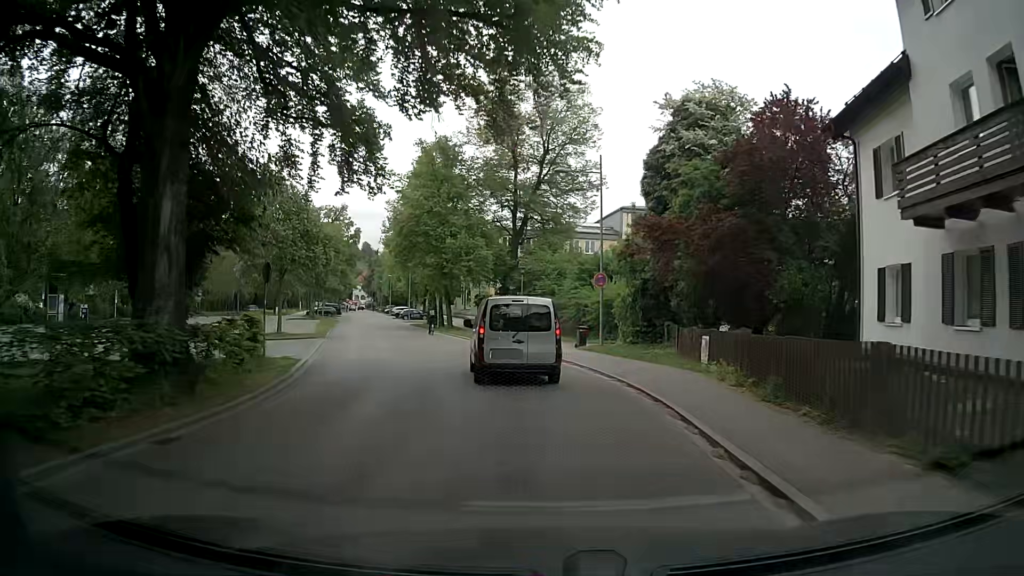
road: residential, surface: asphalt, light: Day
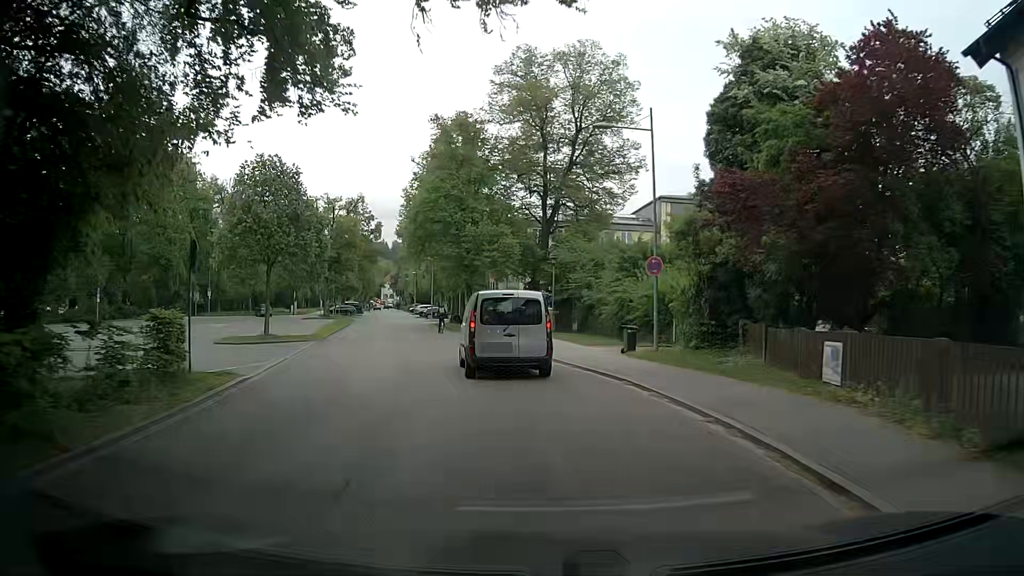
(0.0, +6.2) m; -1°
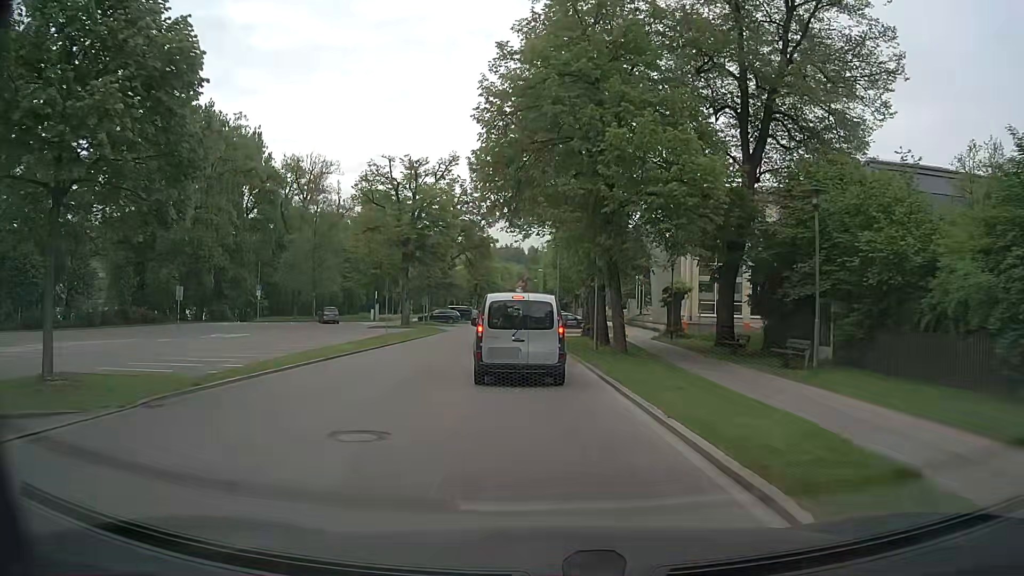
(-2.4, +23.3) m; -12°
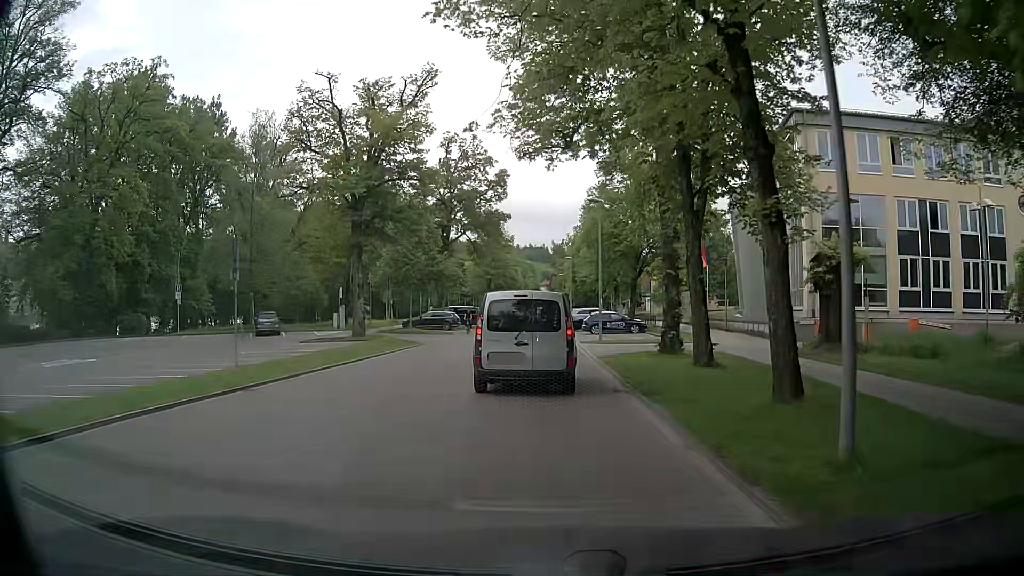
(-0.5, +20.7) m; -2°
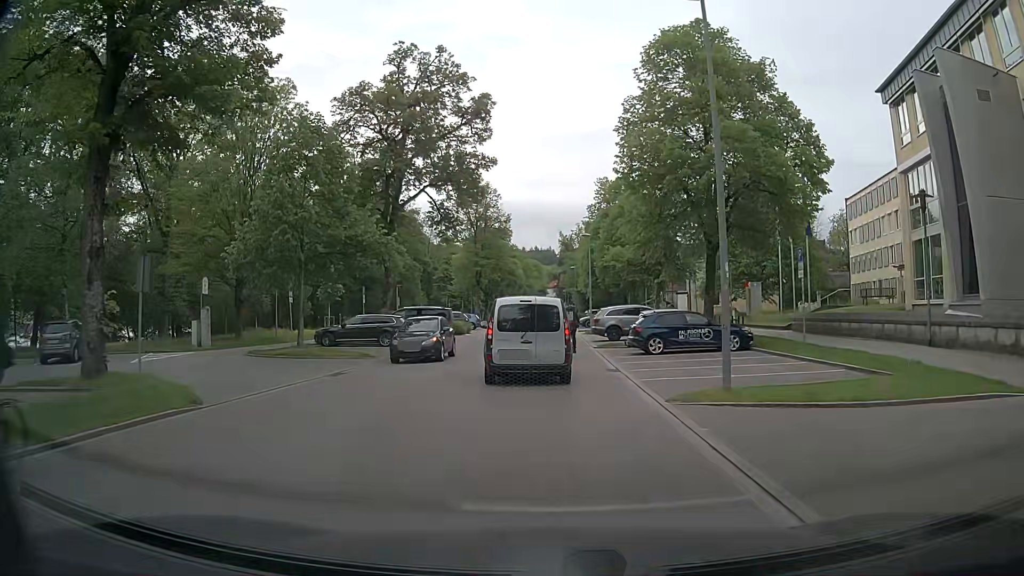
(-0.2, +22.6) m; 0°
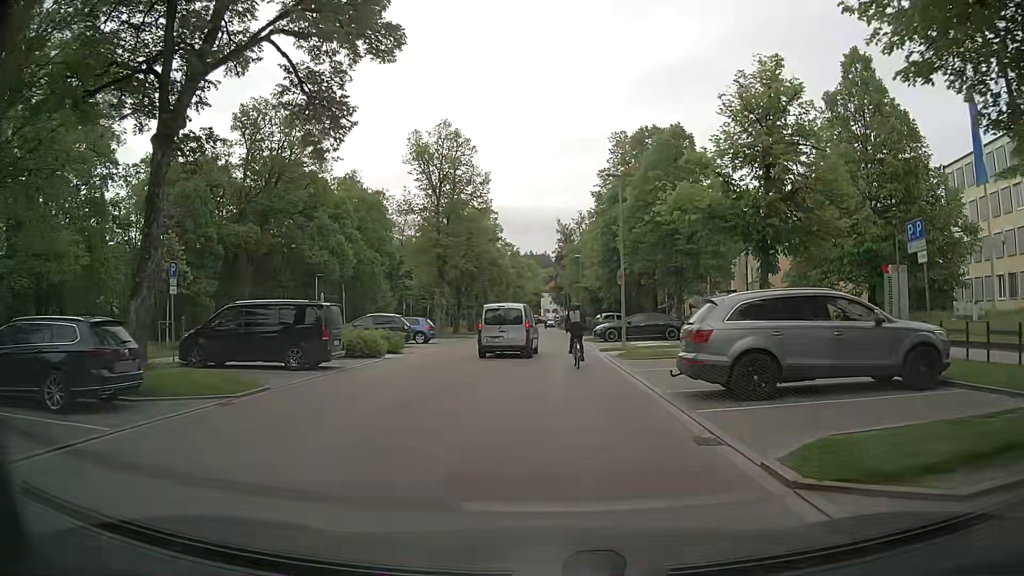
(-0.4, +23.0) m; 0°
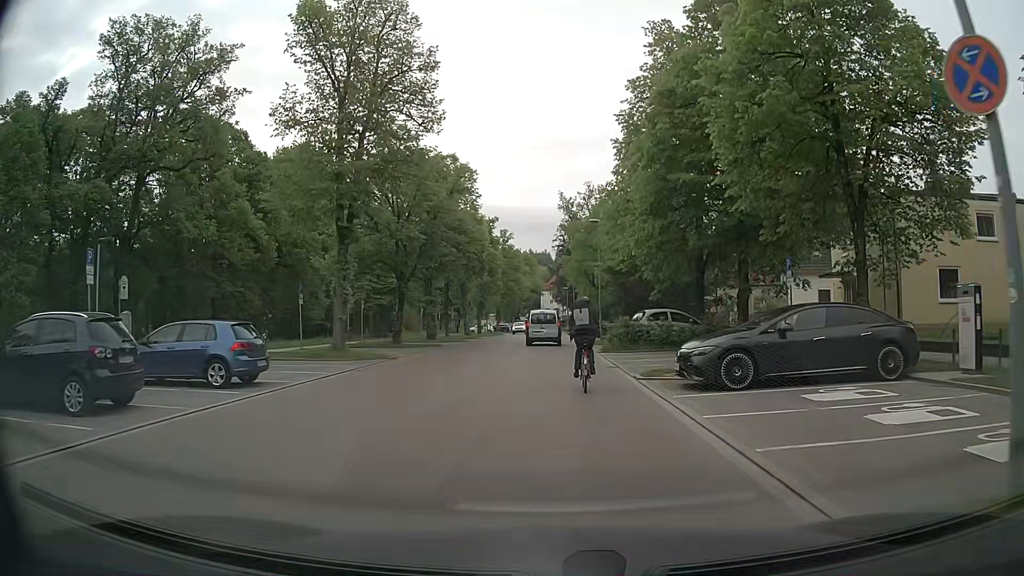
(-0.2, +23.5) m; 0°
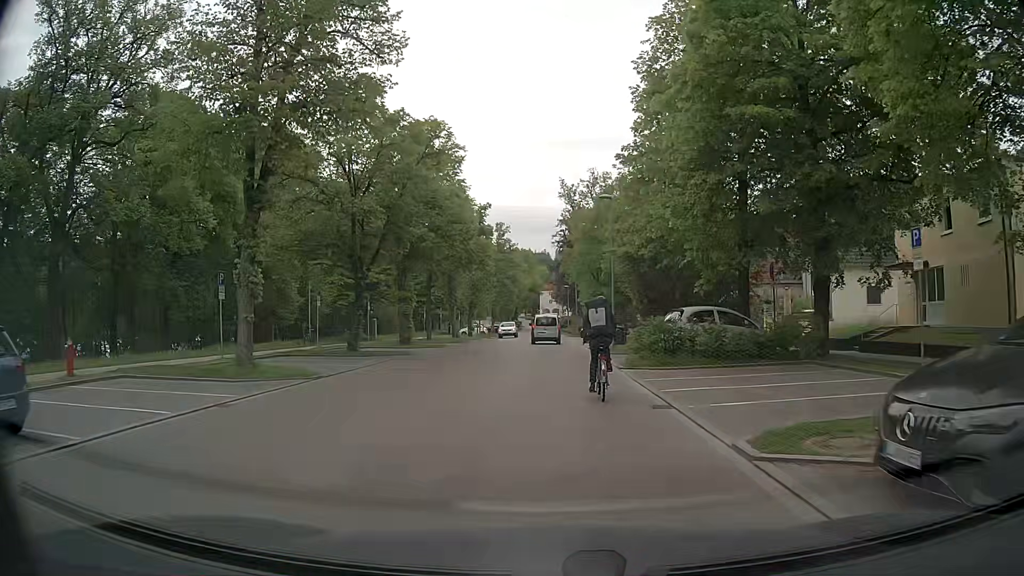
(-0.1, +8.2) m; -1°
(0, +10) (0, +20) (-1, +30) (-1, +40) (-2, +50) (-2, +60) (-2, +70) (-2, +80) (-2, +90) (-2, +100) m
